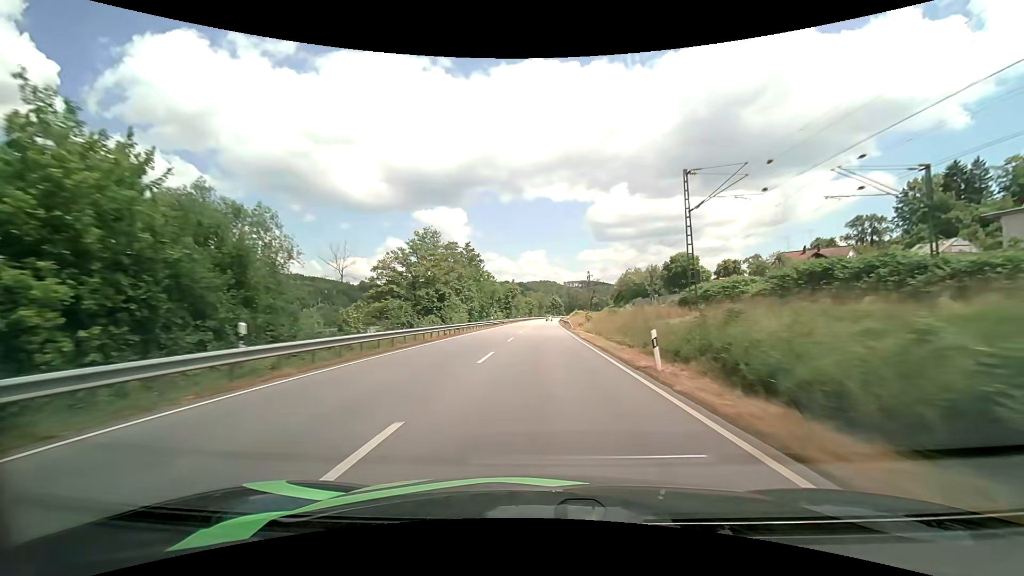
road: primary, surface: asphalt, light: Day
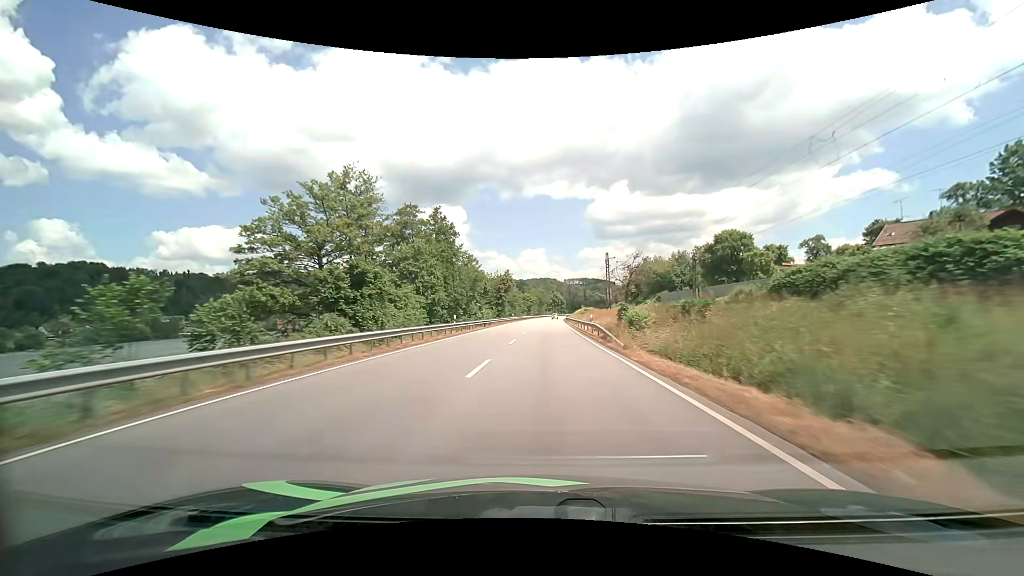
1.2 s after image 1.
(0.0, +28.0) m; 0°
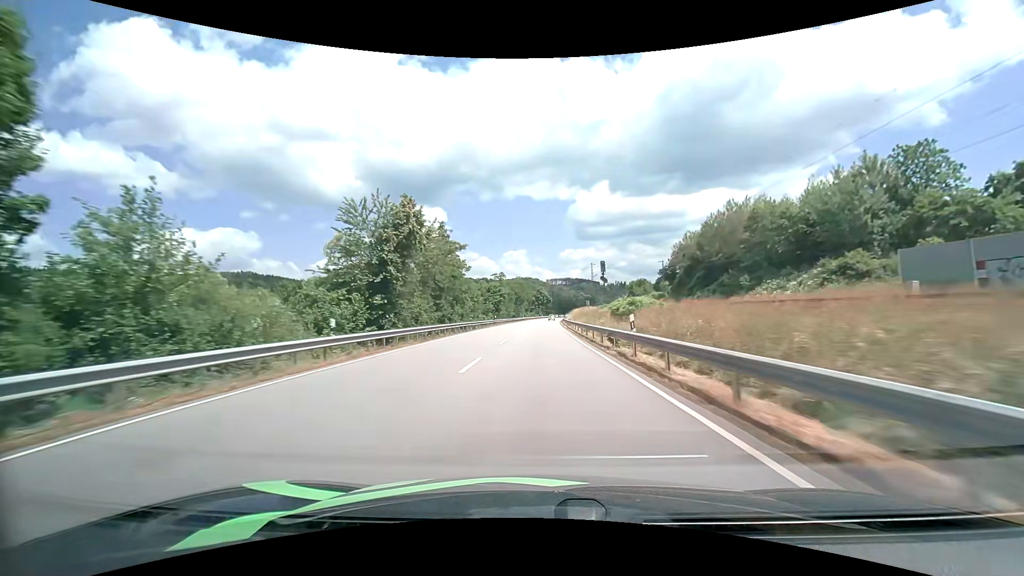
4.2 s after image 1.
(+1.5, +71.3) m; +2°
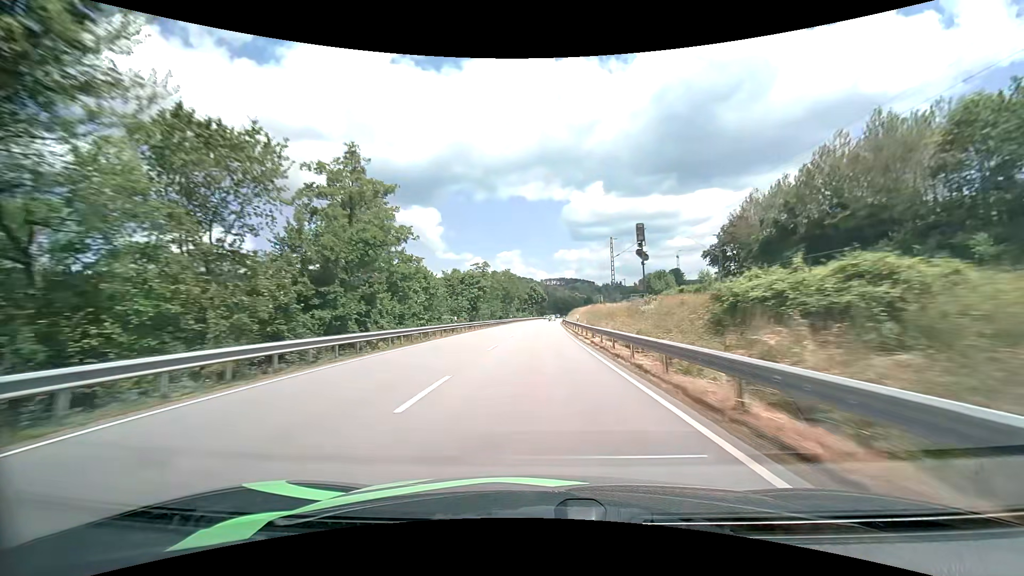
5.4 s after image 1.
(+0.2, +28.8) m; +1°
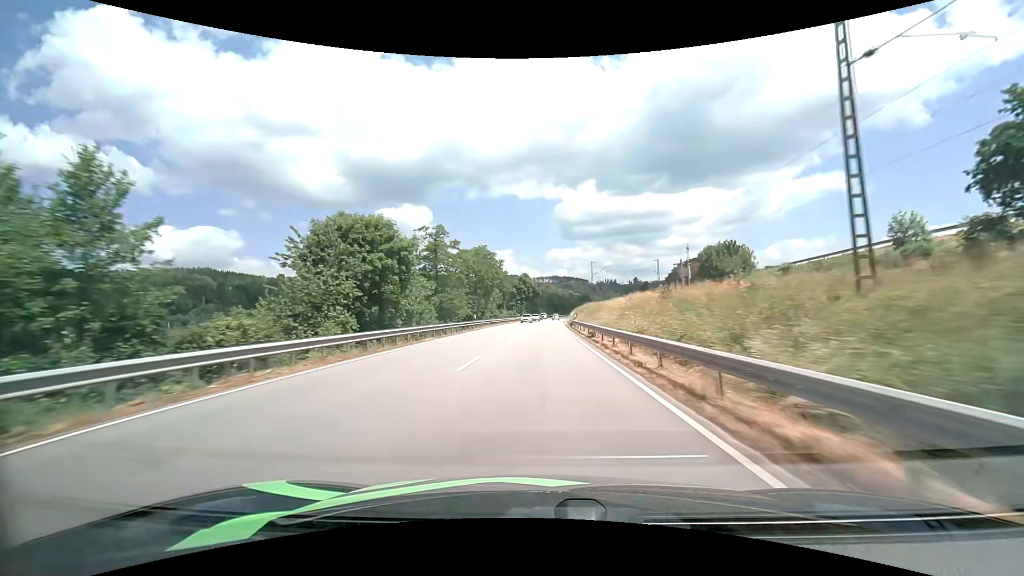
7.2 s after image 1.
(+0.3, +43.3) m; +1°
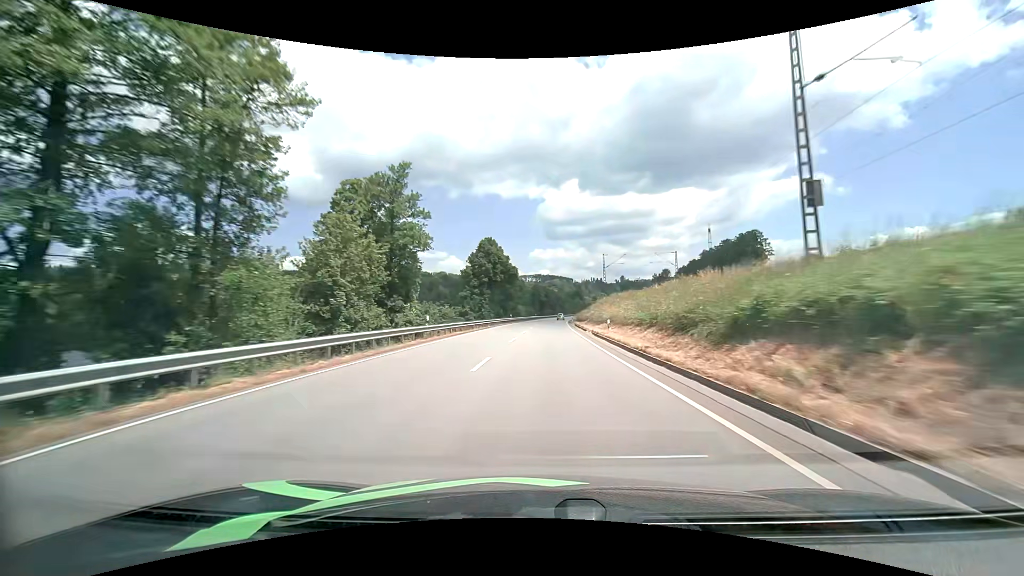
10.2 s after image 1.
(+1.4, +72.6) m; +2°
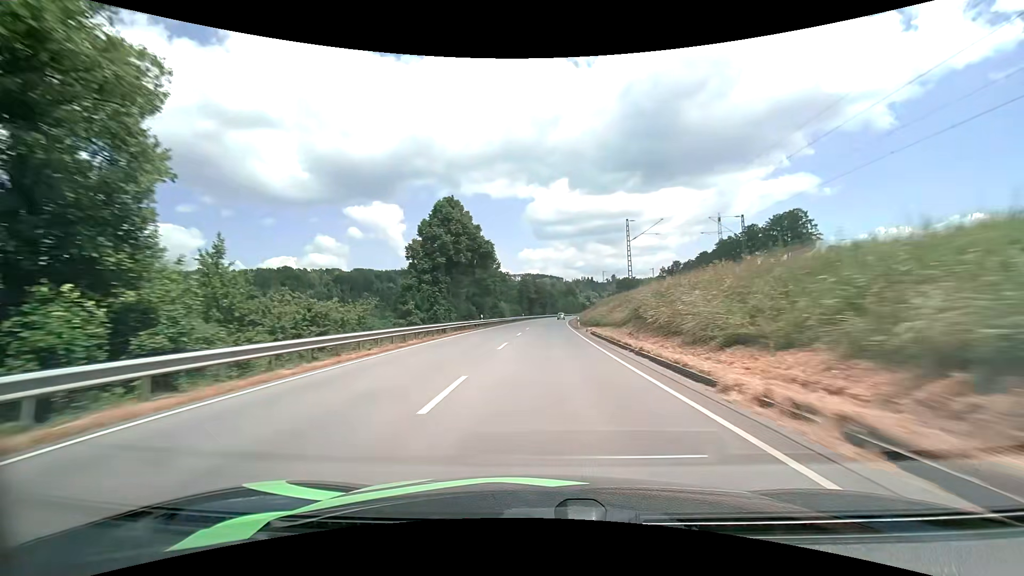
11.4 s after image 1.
(+0.3, +29.1) m; +1°
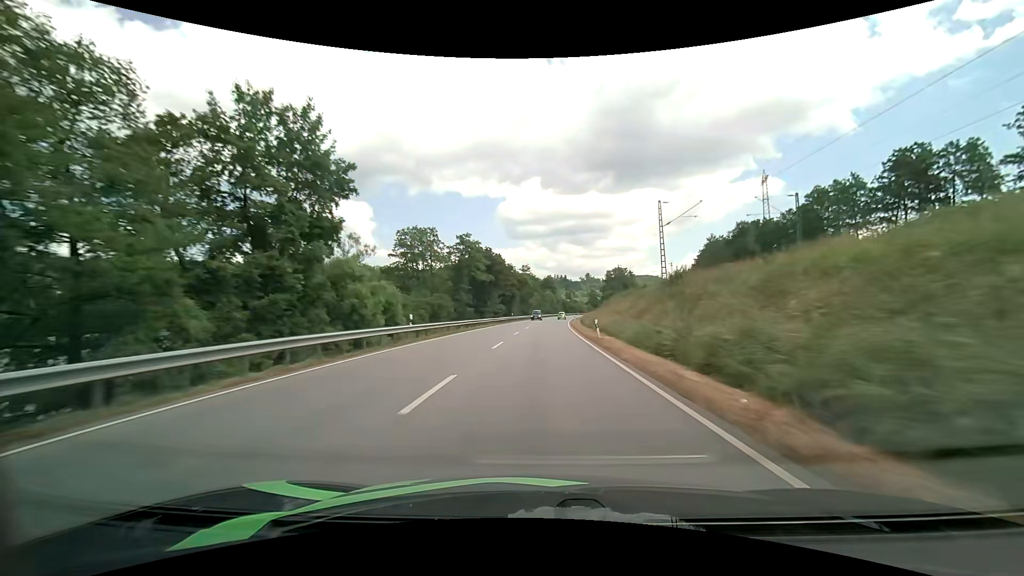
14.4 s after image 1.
(+2.0, +72.5) m; +3°
(0, +10) (0, +20) (0, +30) (+1, +40) (+1, +50) (+2, +60) (+2, +70) (+3, +80) (+4, +90) (+4, +100) m
